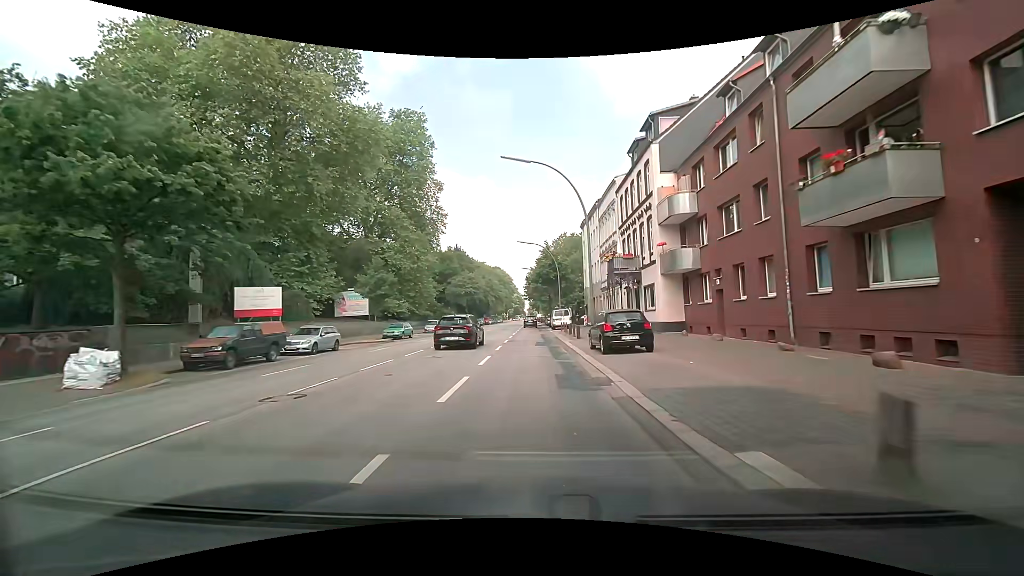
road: primary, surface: asphalt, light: Day
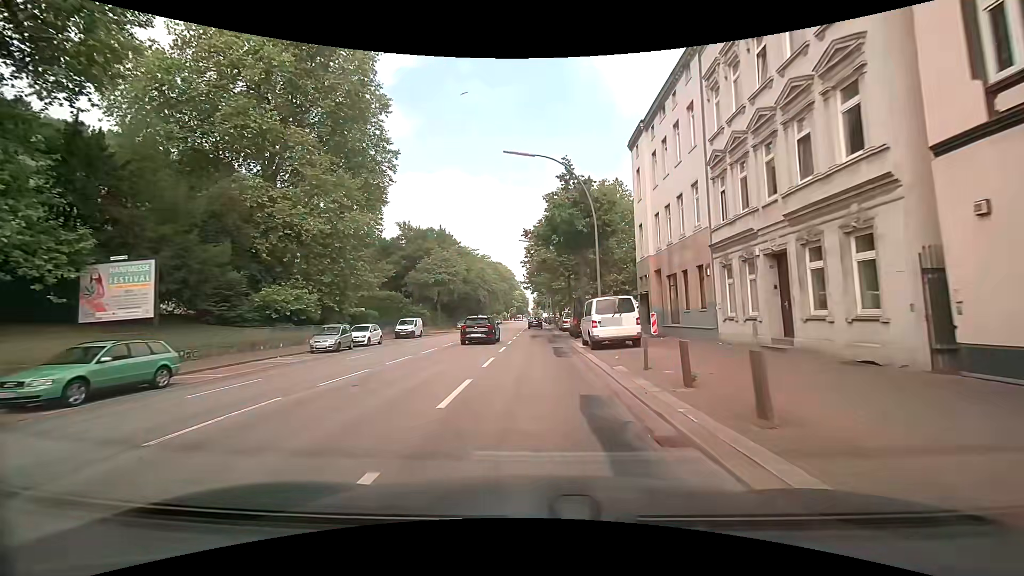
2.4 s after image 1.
(+0.2, +30.7) m; 0°
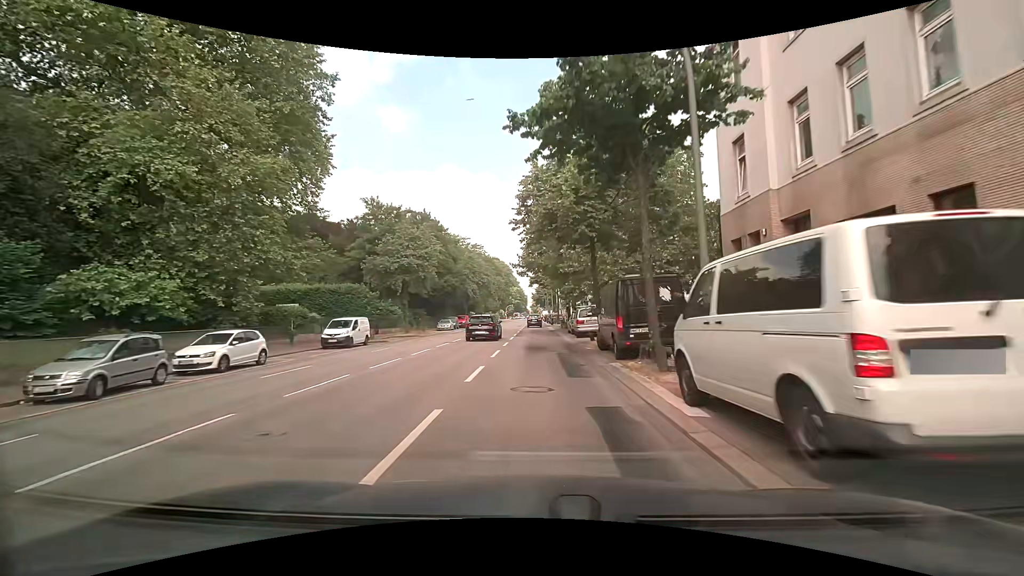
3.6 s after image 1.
(0.0, +15.3) m; 0°
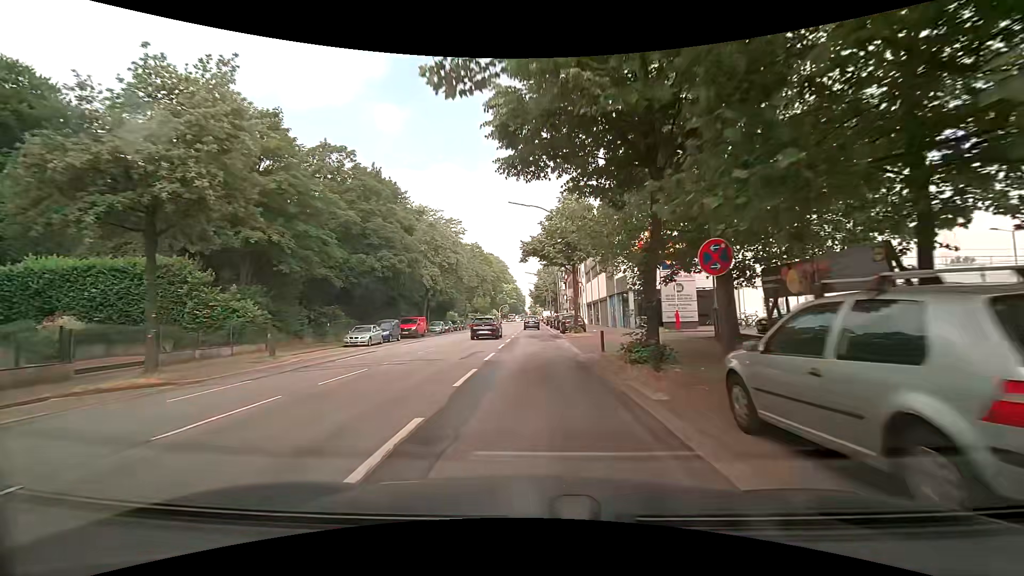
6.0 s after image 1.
(0.0, +30.7) m; 0°
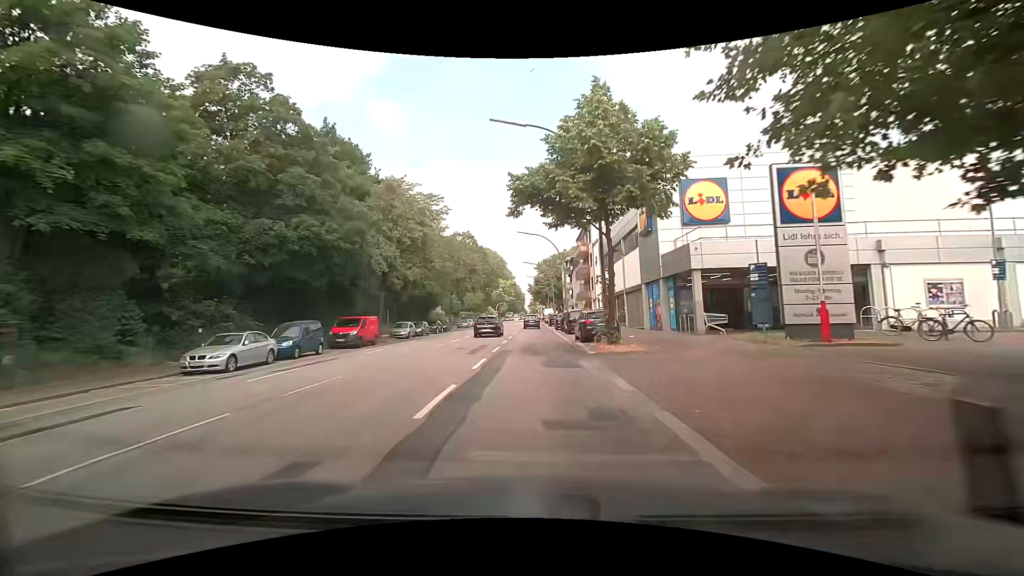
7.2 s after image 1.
(+0.1, +15.3) m; -1°
